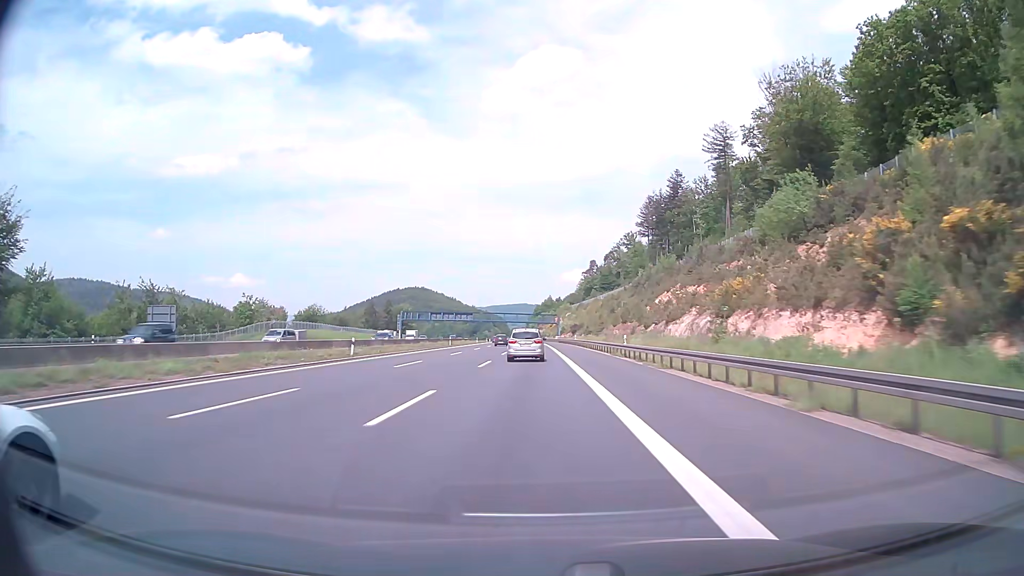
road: motorway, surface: asphalt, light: Day
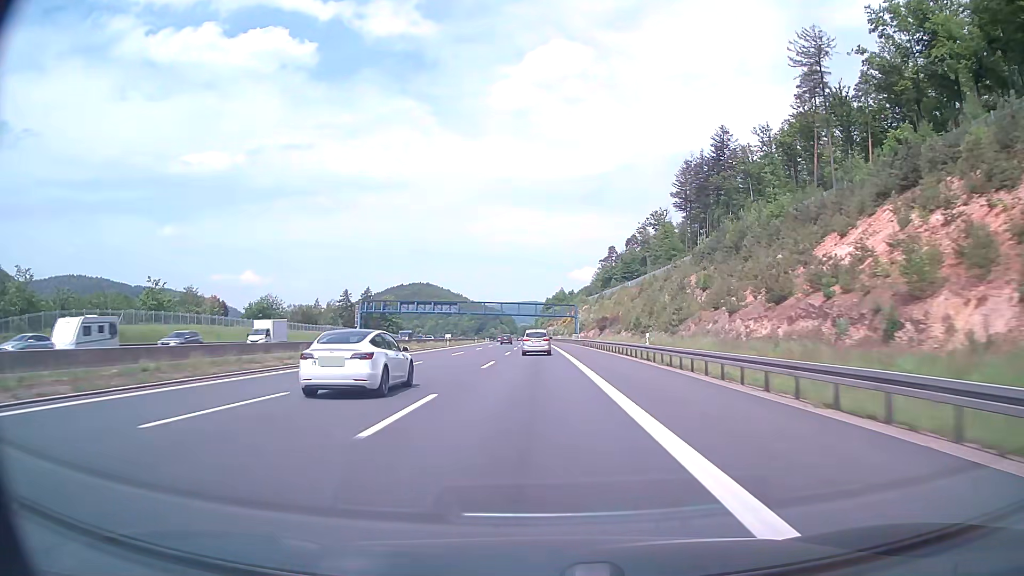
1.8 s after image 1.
(-0.4, +55.0) m; -1°
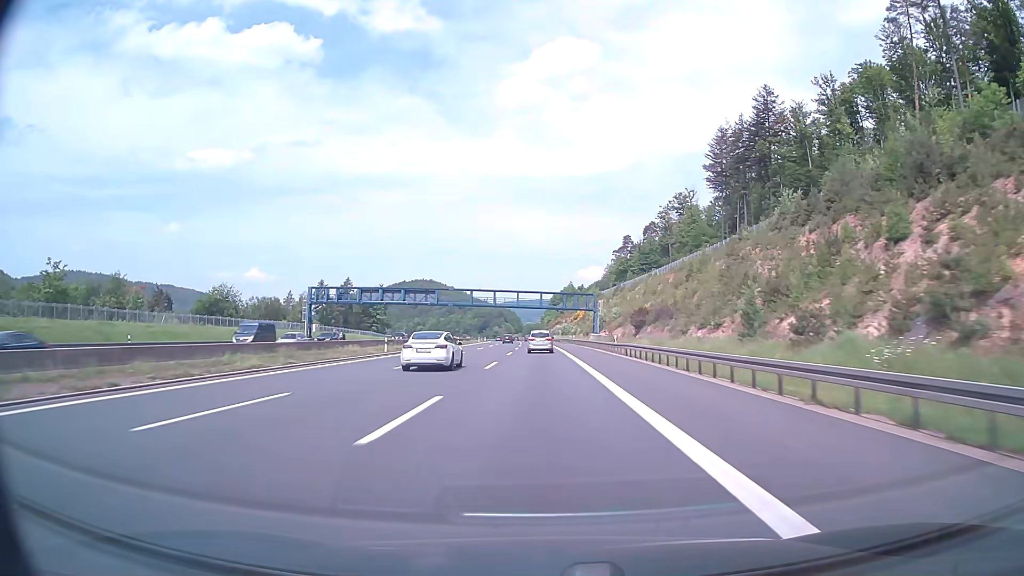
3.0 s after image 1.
(-0.1, +36.5) m; -1°
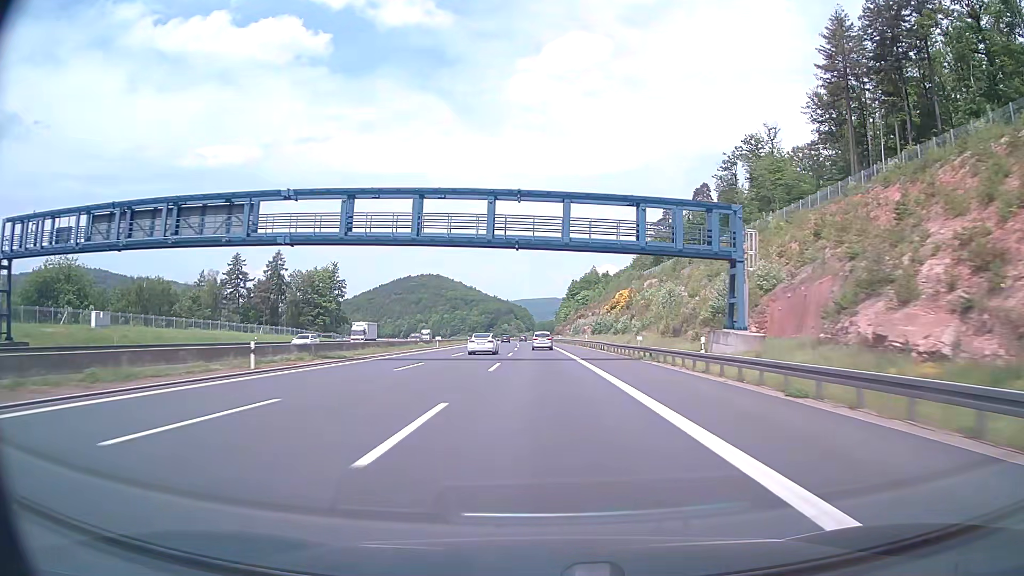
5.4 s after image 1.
(-0.6, +73.0) m; -1°
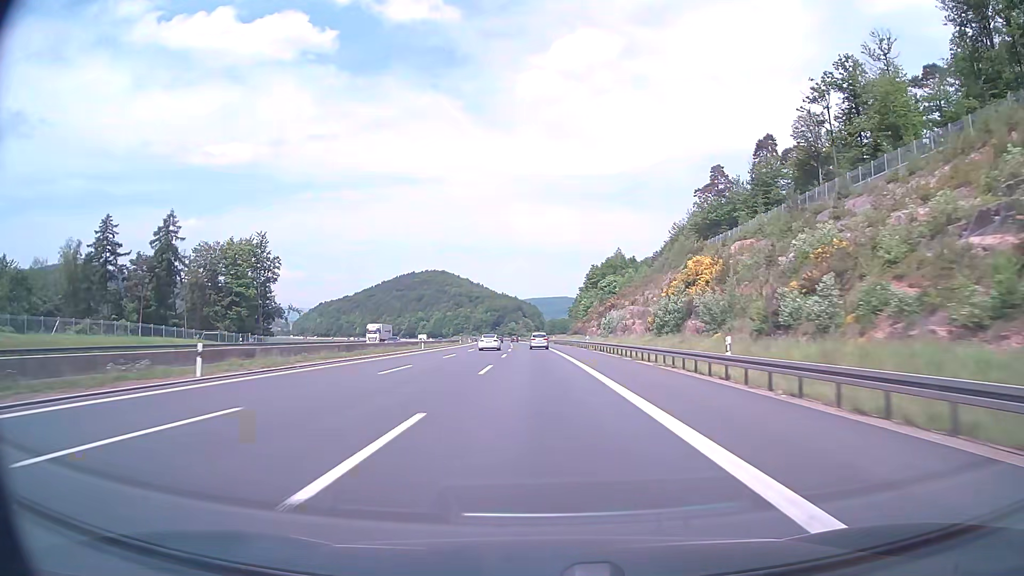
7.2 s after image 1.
(-0.3, +55.5) m; -1°
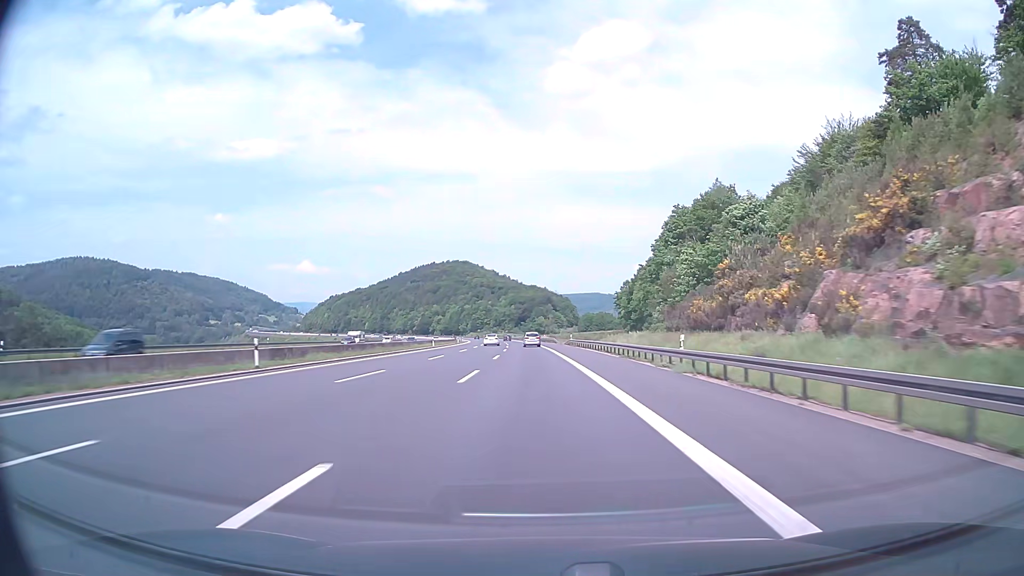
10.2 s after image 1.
(-2.1, +94.5) m; -3°
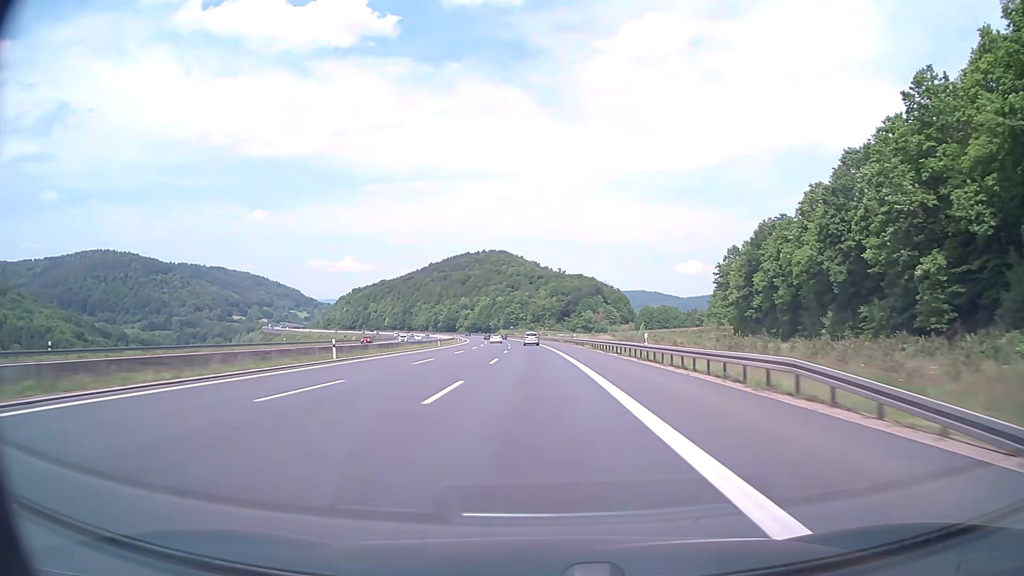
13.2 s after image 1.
(-2.7, +95.5) m; -4°
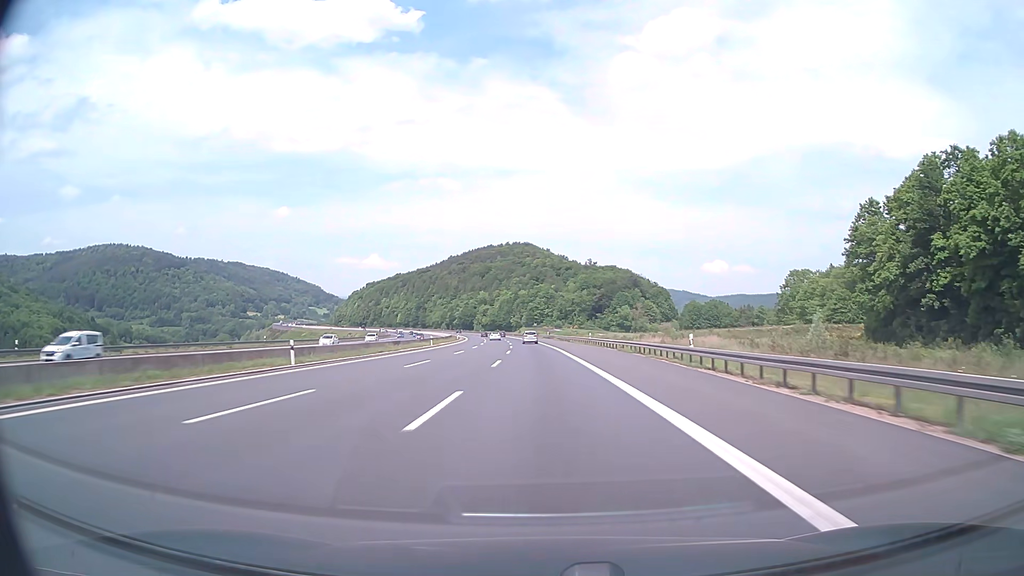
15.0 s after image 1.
(-1.2, +57.4) m; -2°
(0, +10) (0, +20) (0, +30) (-1, +40) (-1, +50) (-1, +60) (-2, +70) (-2, +80) (-3, +90) (-3, +100) m
